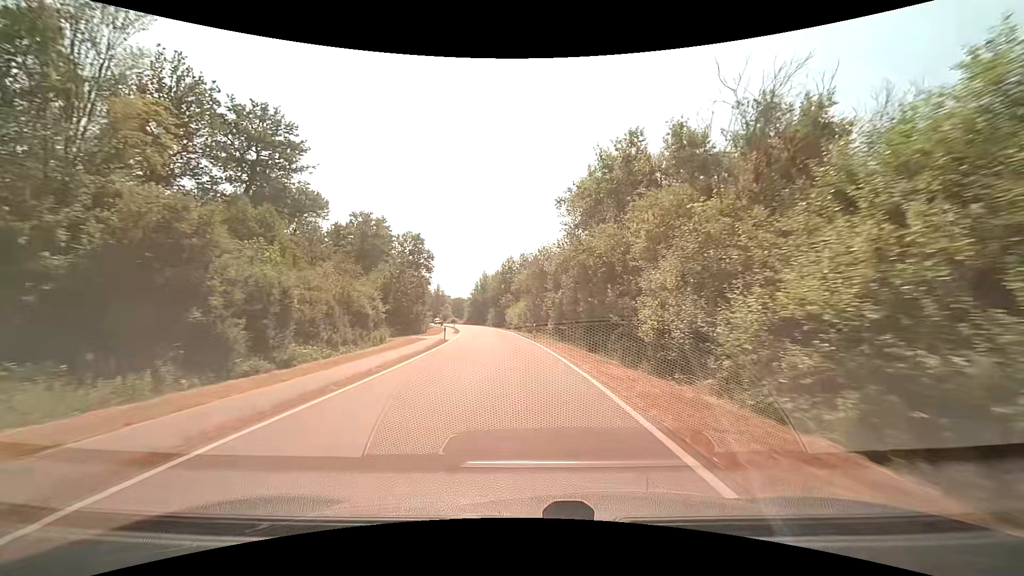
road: tertiary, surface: asphalt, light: Day
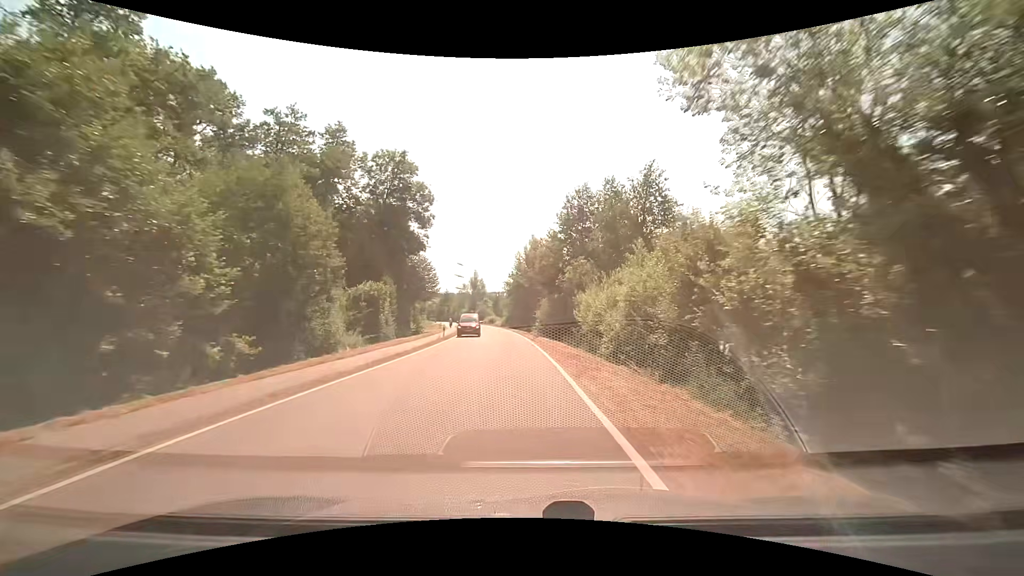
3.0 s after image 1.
(-3.2, +54.2) m; -7°
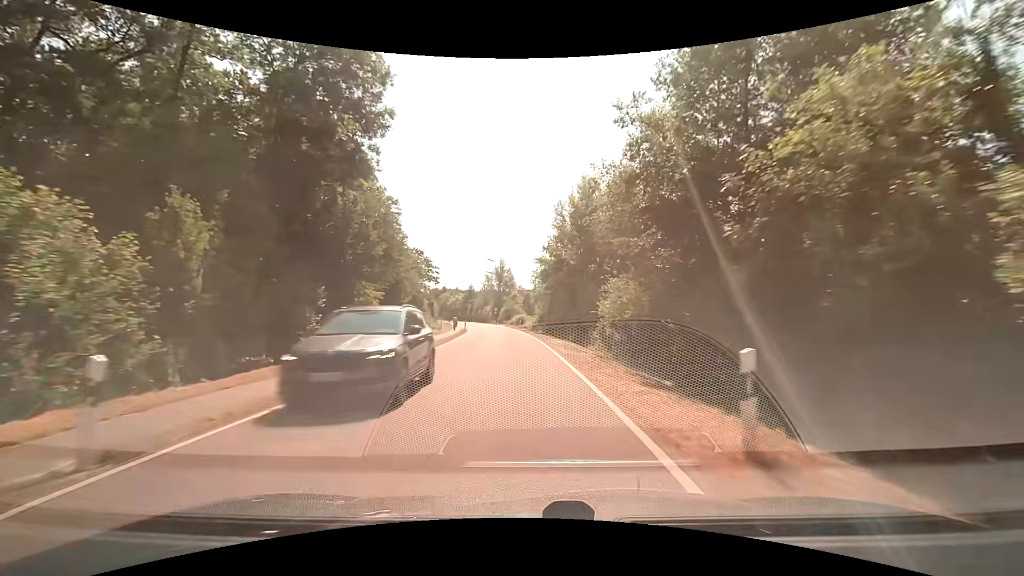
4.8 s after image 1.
(-1.1, +30.0) m; -4°
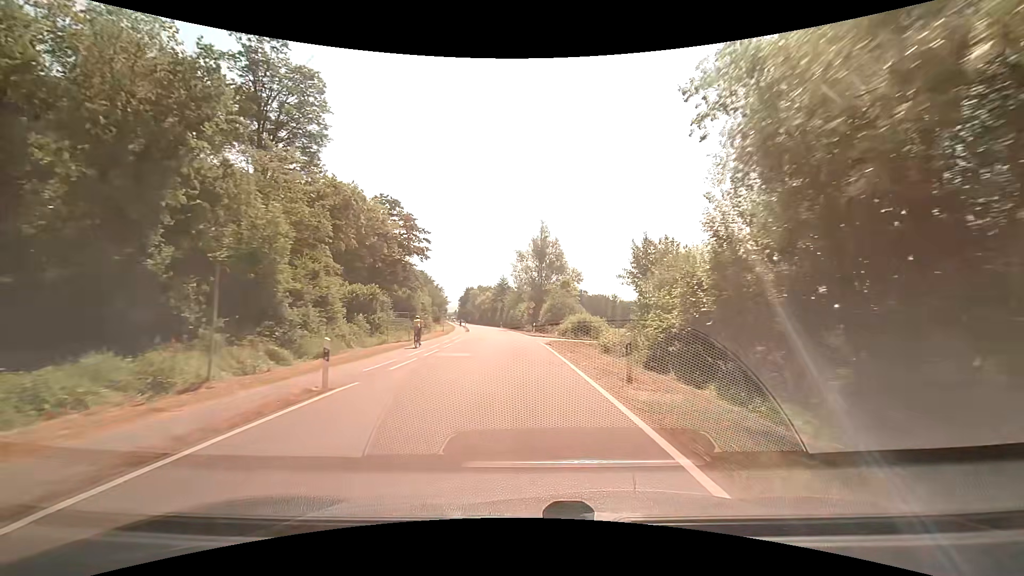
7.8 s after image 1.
(-2.0, +47.9) m; -5°
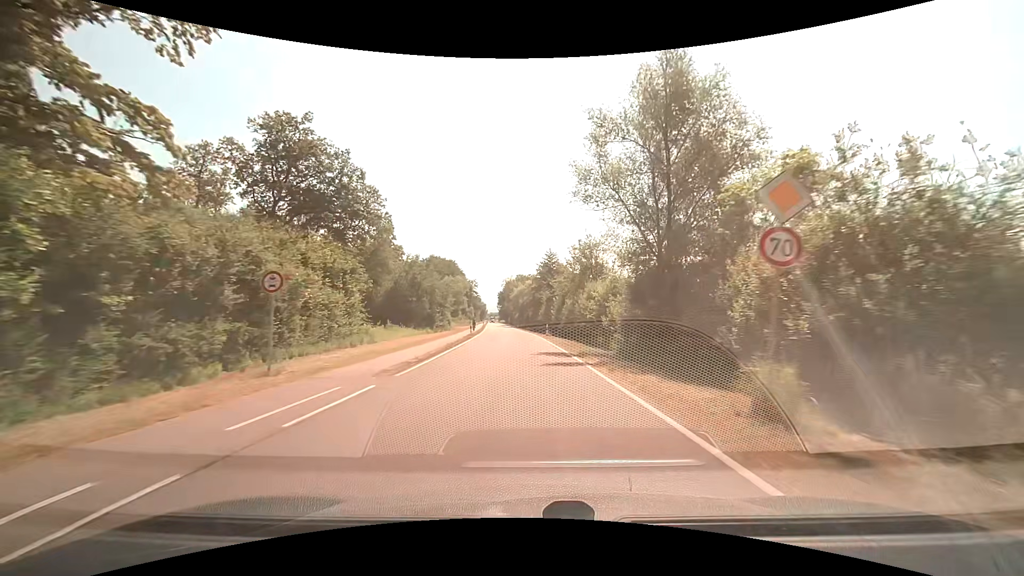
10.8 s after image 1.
(-2.7, +48.6) m; -6°
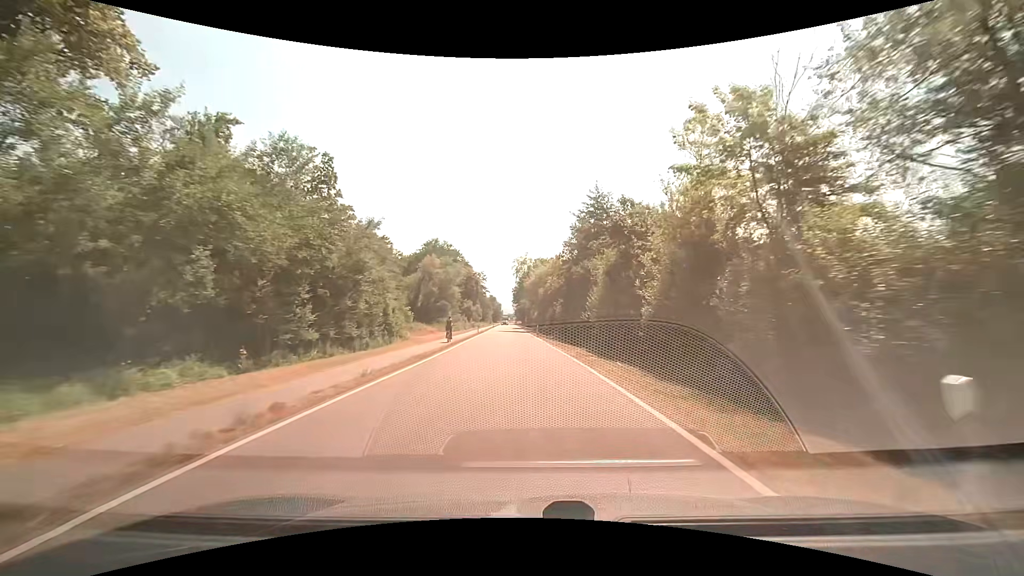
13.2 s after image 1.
(-1.0, +39.4) m; -2°
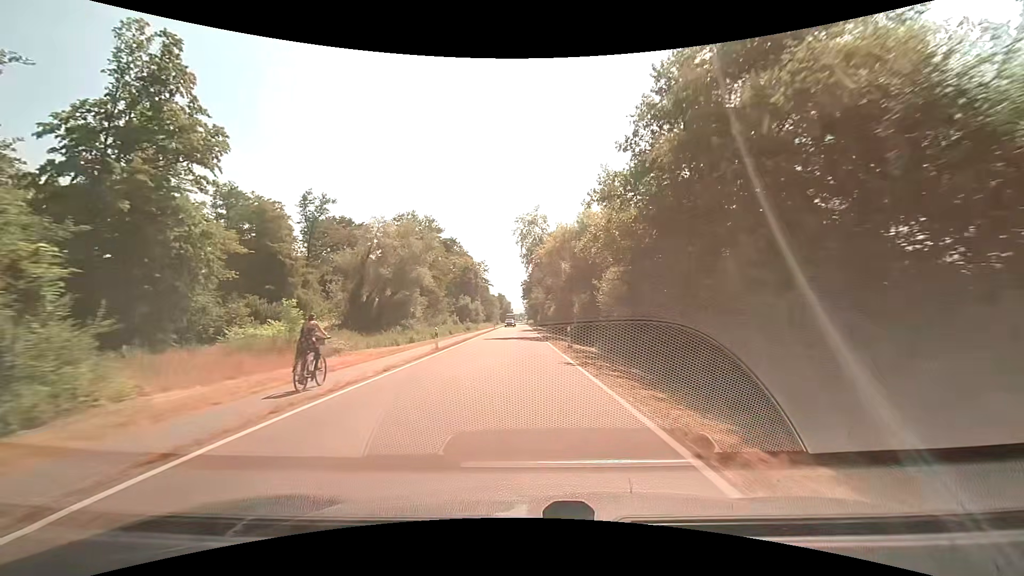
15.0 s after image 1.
(-0.3, +29.8) m; -1°
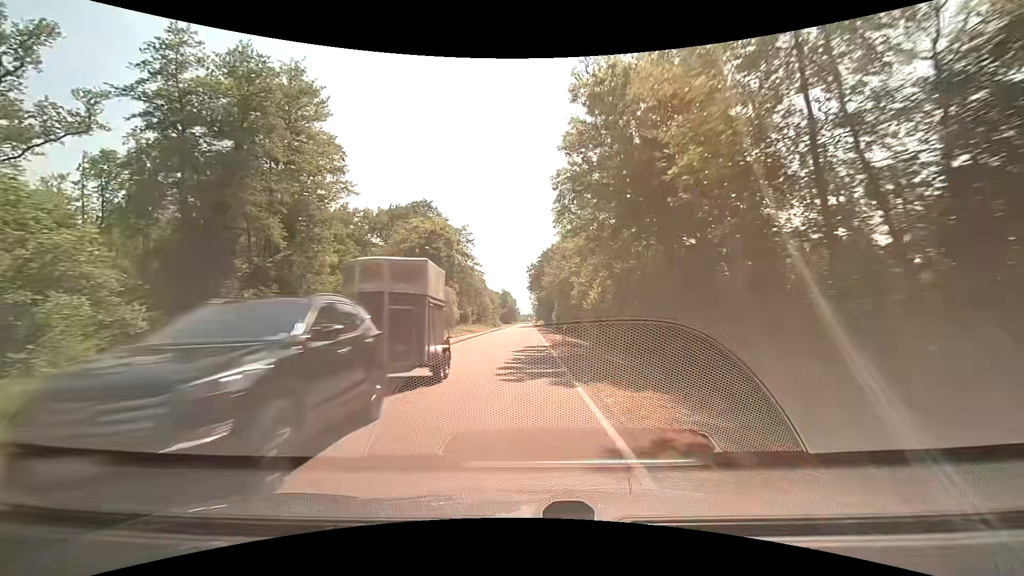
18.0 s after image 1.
(-0.4, +49.6) m; -1°
(0, +10) (0, +20) (-1, +30) (-1, +40) (-1, +50) (-1, +60) (-1, +70) (-1, +80) (-1, +90) (-1, +100) m
